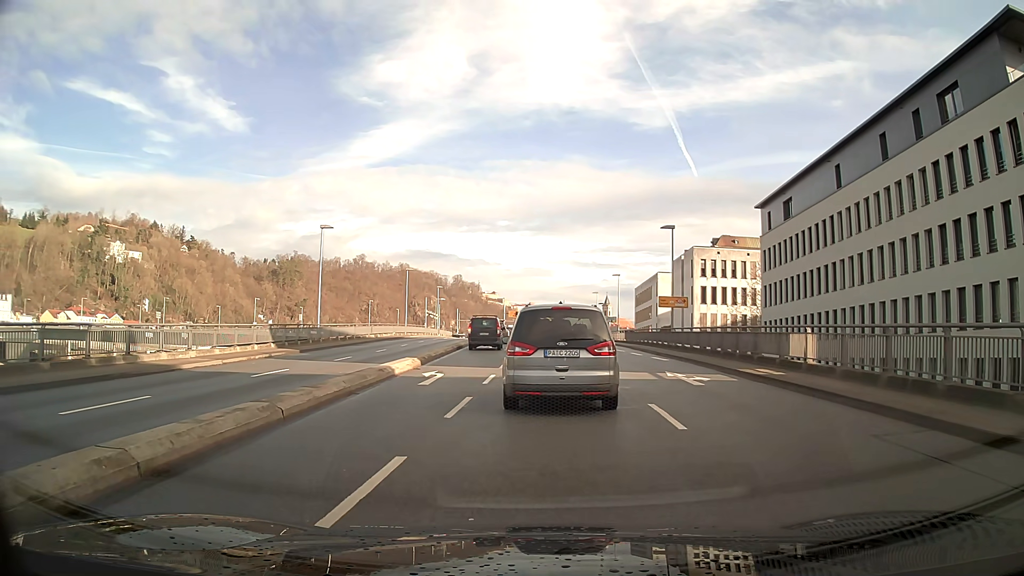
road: primary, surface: asphalt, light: Day
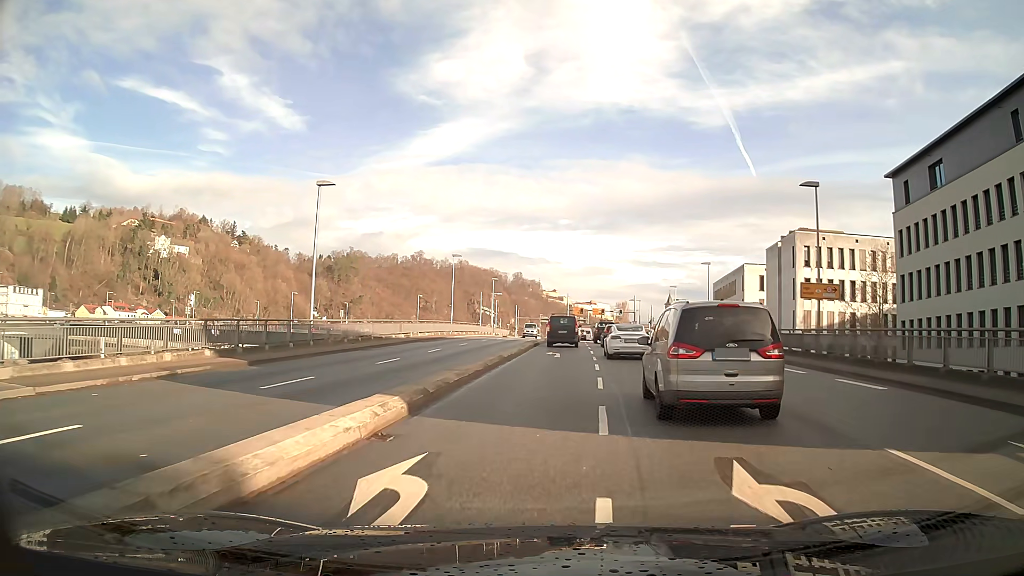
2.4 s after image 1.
(-0.8, +14.2) m; -4°
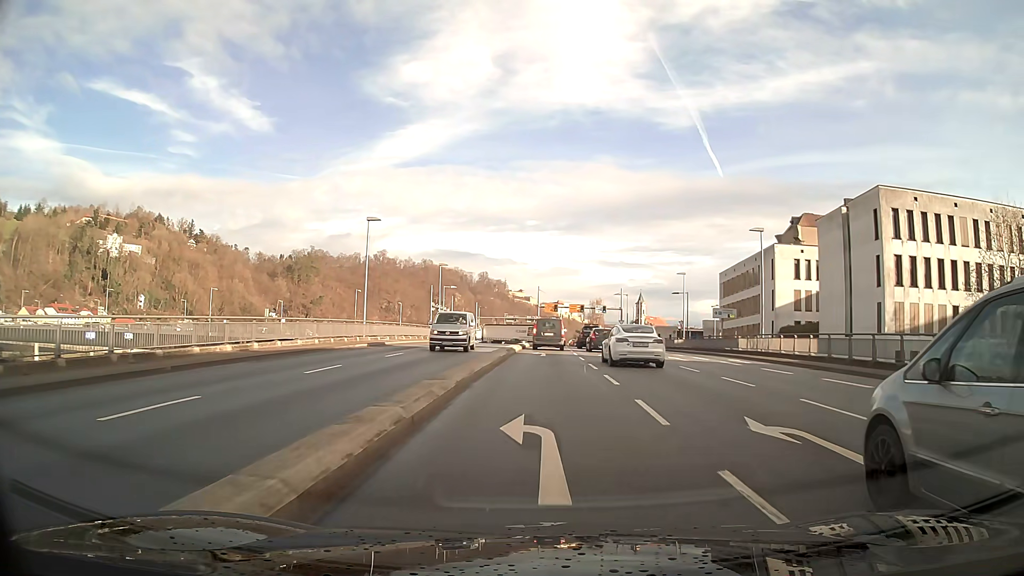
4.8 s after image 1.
(+0.6, +23.8) m; +3°
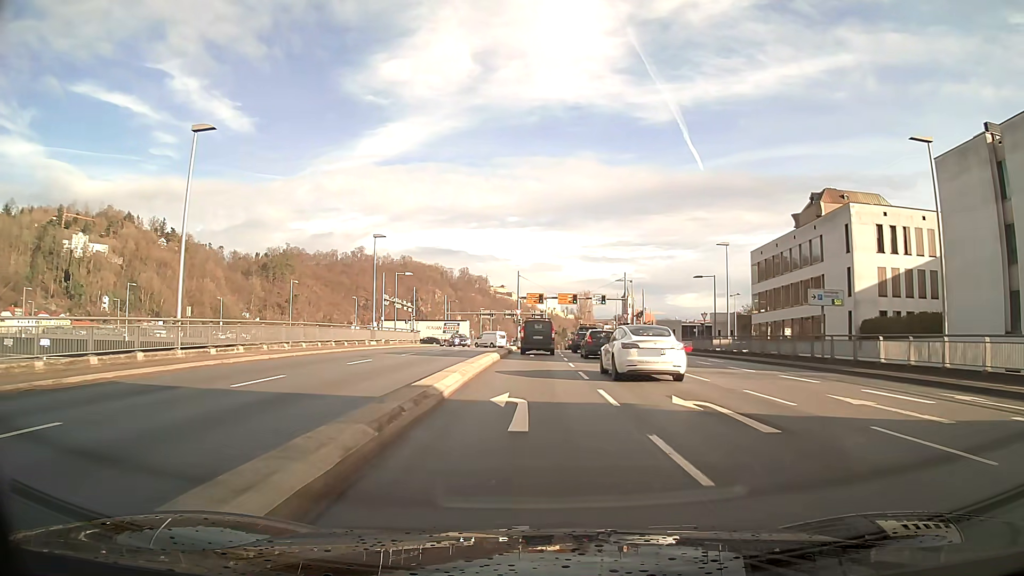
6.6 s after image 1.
(+0.3, +21.8) m; +1°
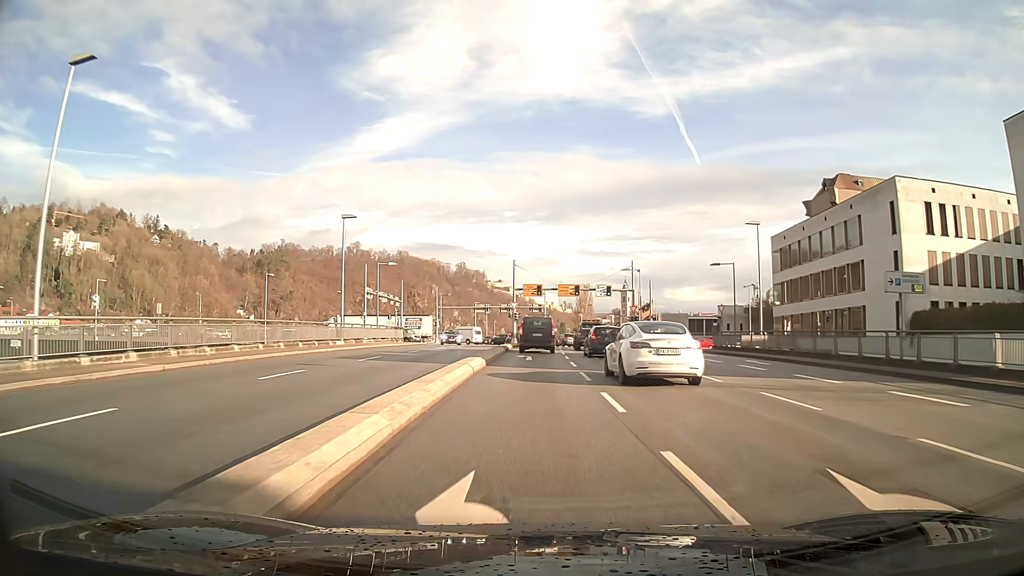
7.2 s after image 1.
(0.0, +7.5) m; 0°
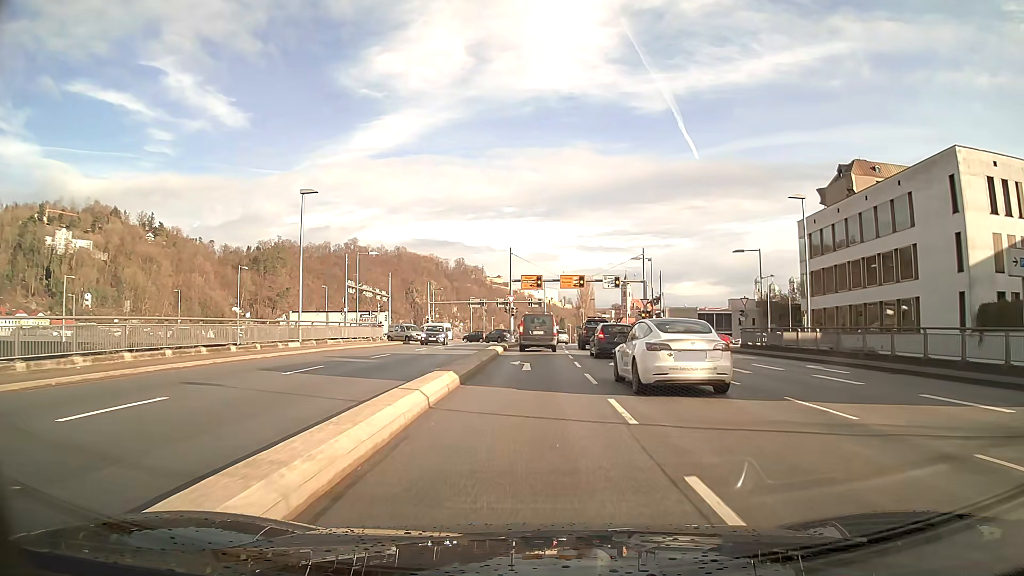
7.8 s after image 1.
(0.0, +7.4) m; 0°
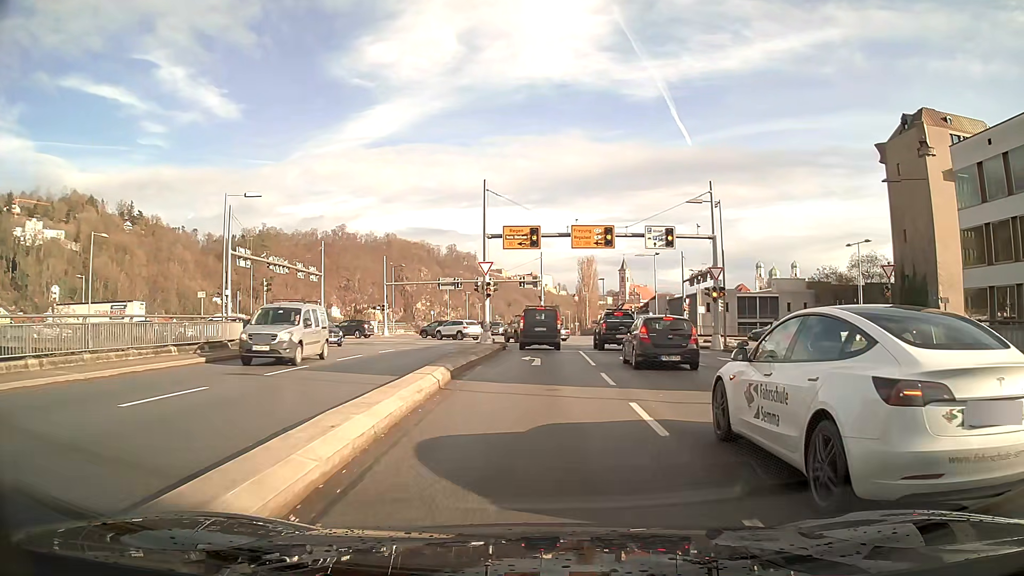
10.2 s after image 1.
(+0.1, +25.1) m; +1°
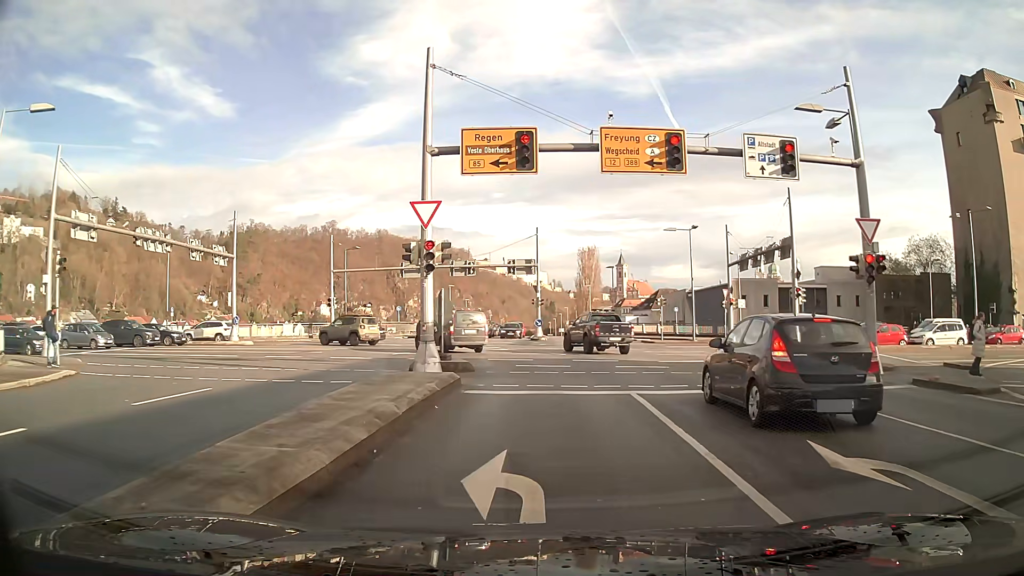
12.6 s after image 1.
(+0.1, +17.2) m; +1°
